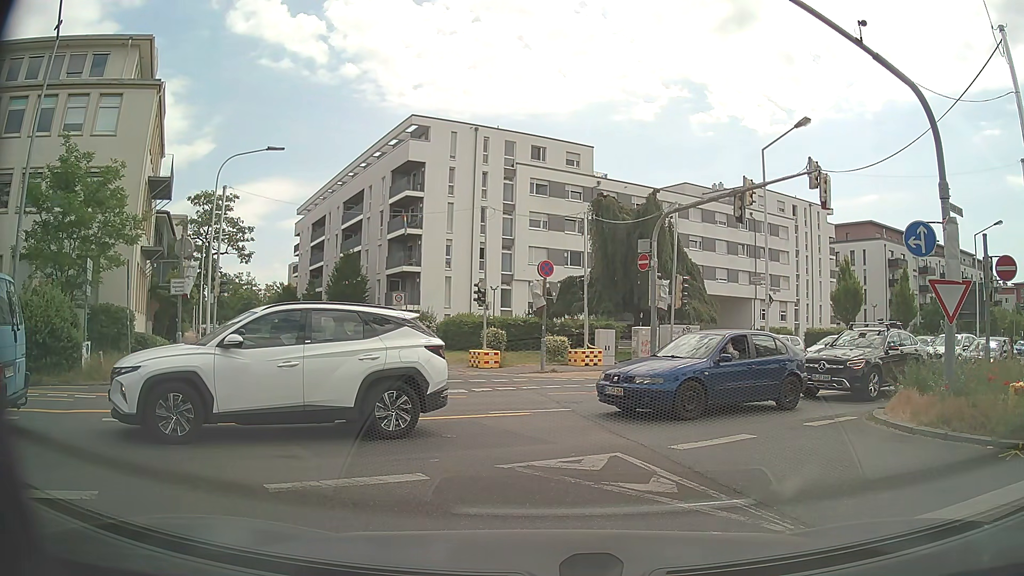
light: Day
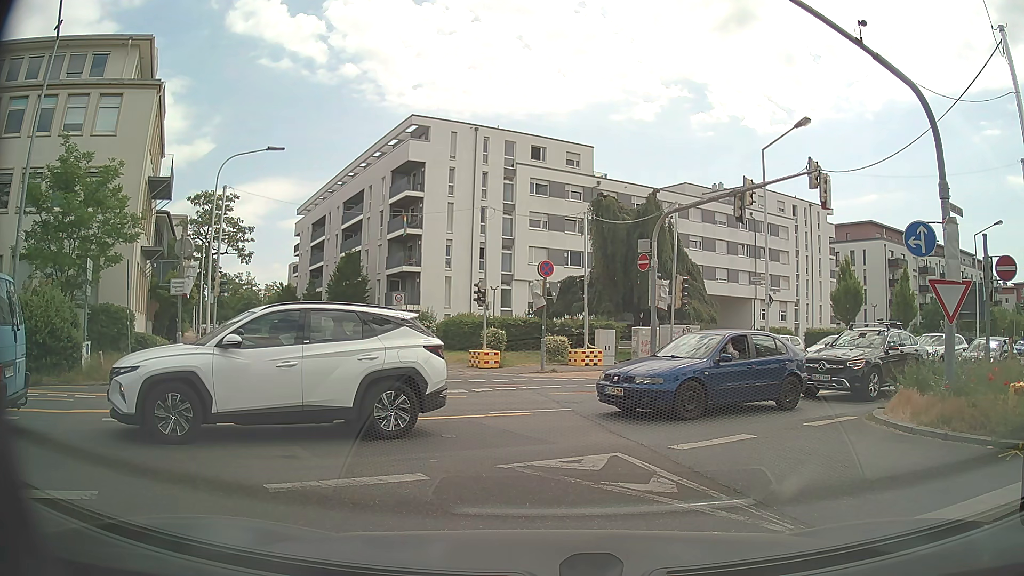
(0.0, 0.0) m; 0°
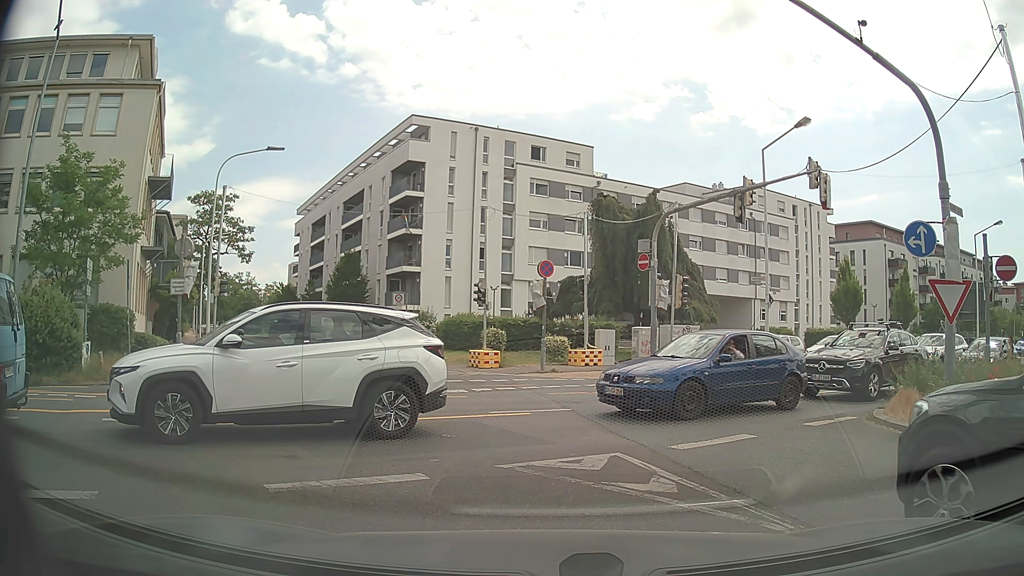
(0.0, 0.0) m; 0°
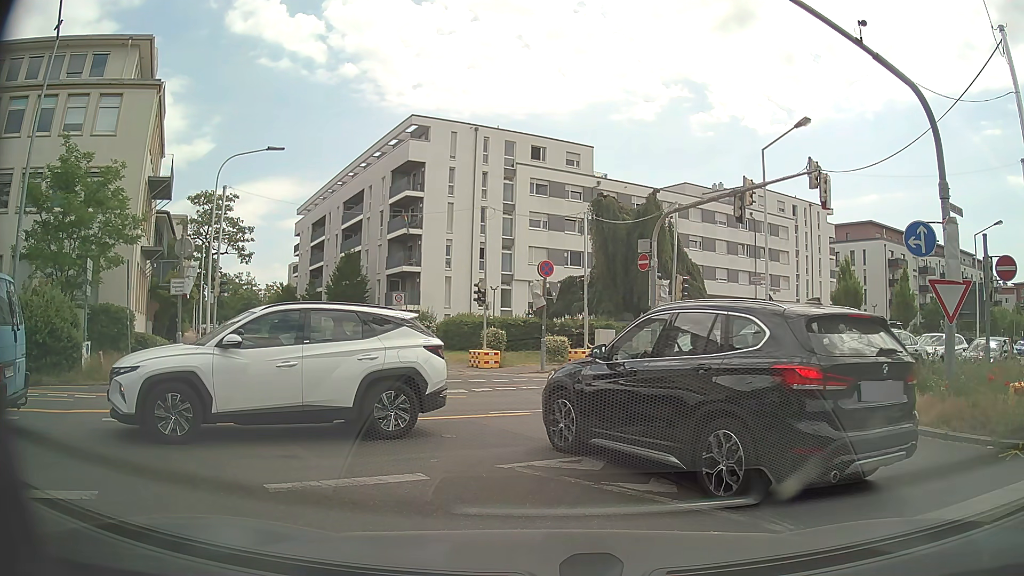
(0.0, 0.0) m; 0°
